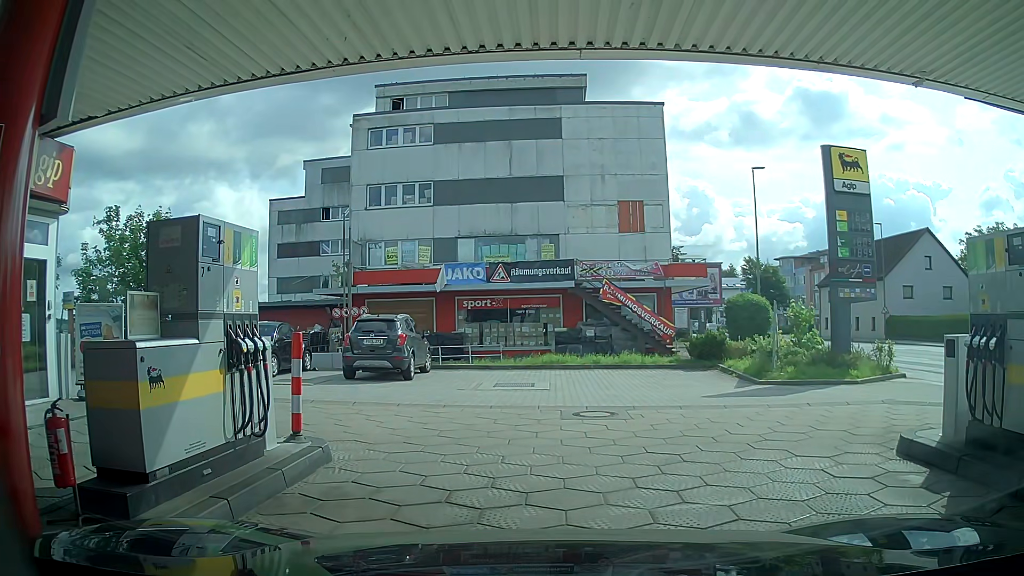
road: service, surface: paving_stones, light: Day
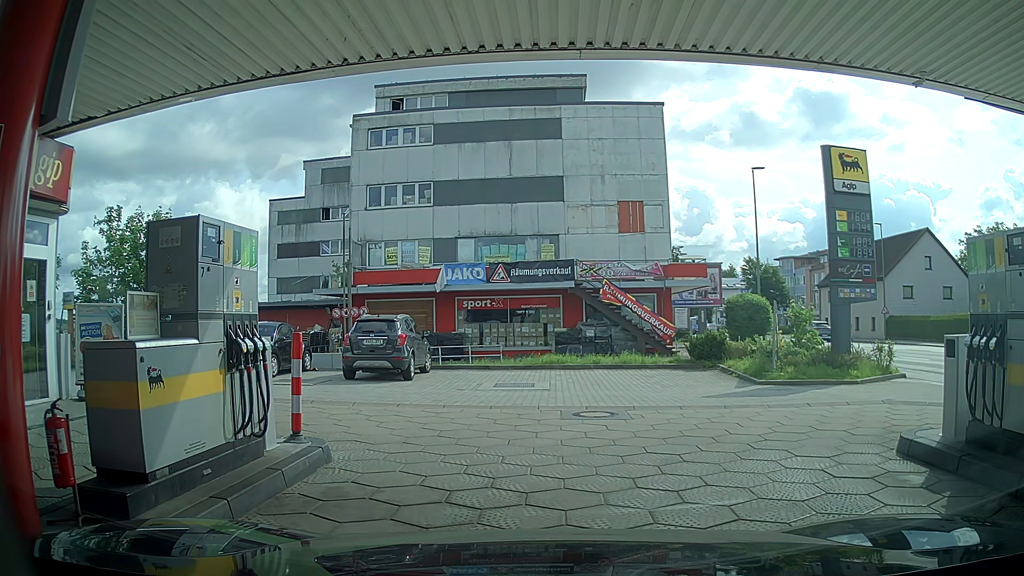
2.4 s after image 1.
(0.0, +0.1) m; 0°
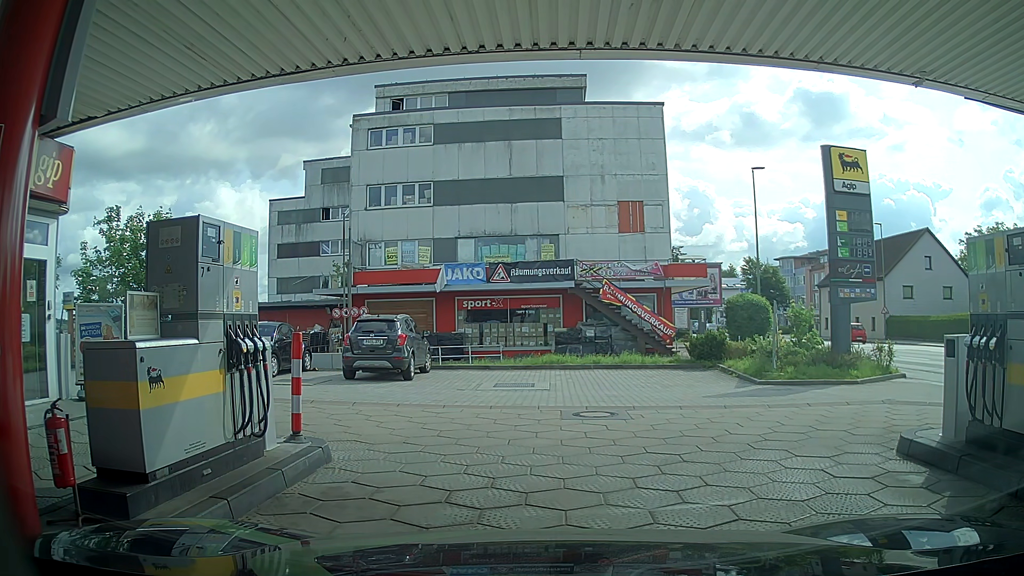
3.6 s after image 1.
(0.0, 0.0) m; 0°
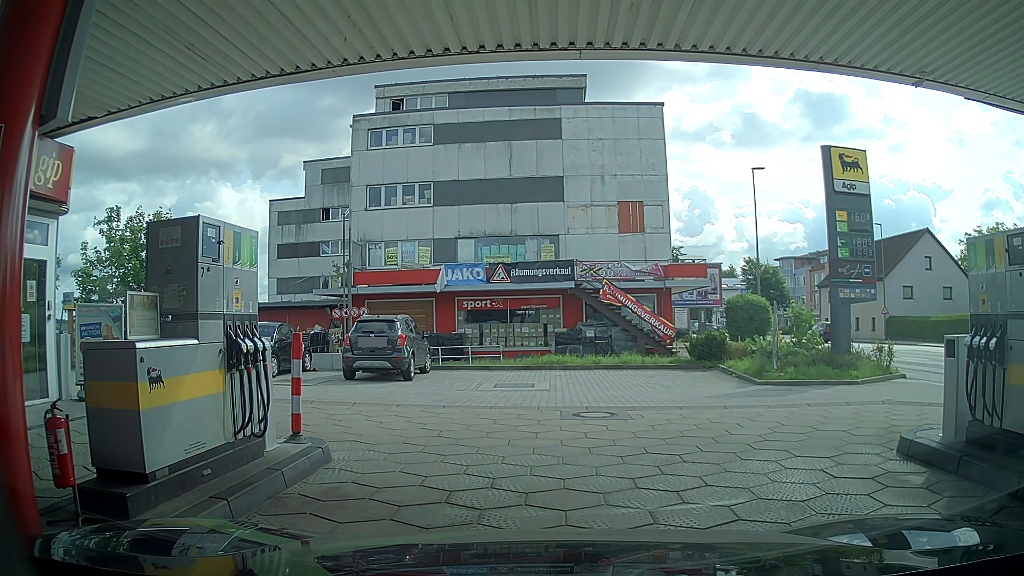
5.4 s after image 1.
(0.0, 0.0) m; 0°
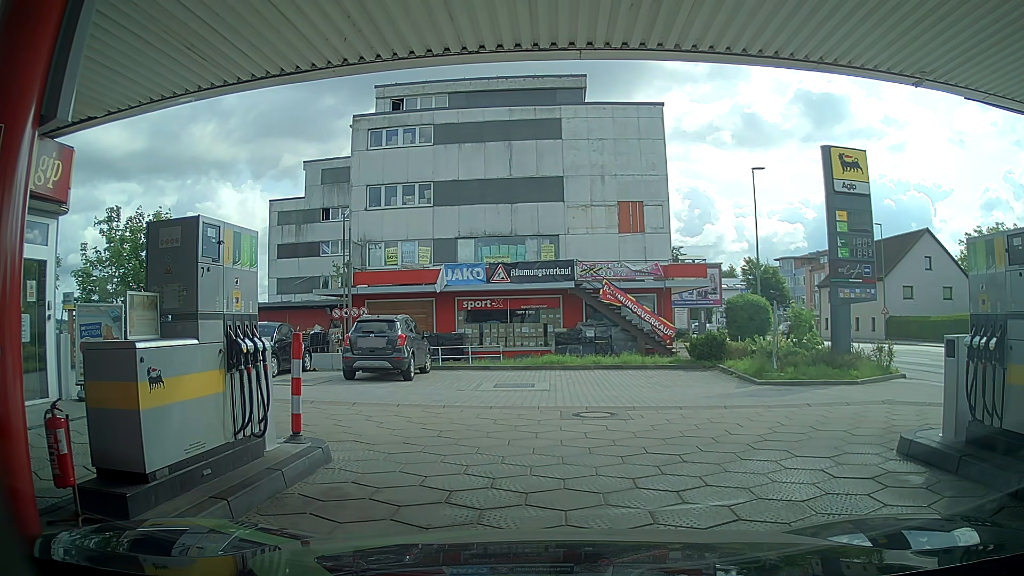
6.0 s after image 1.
(0.0, 0.0) m; 0°
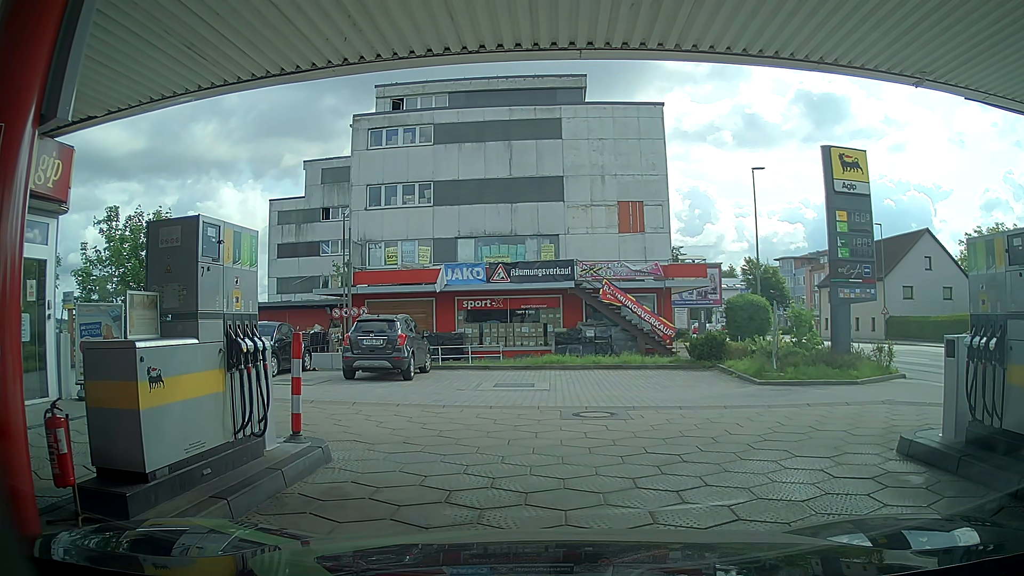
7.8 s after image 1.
(0.0, 0.0) m; 0°
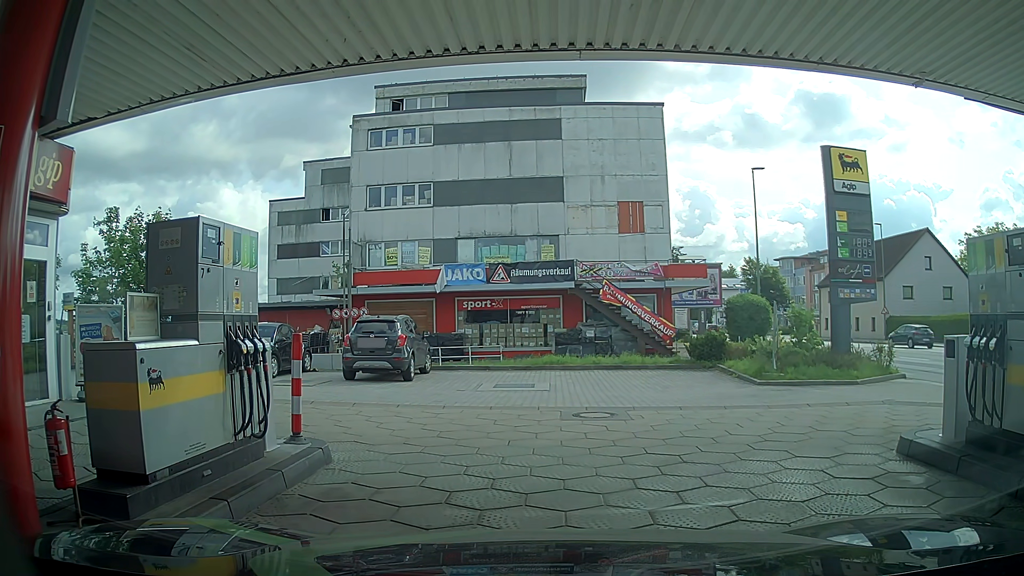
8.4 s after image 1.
(0.0, 0.0) m; 0°
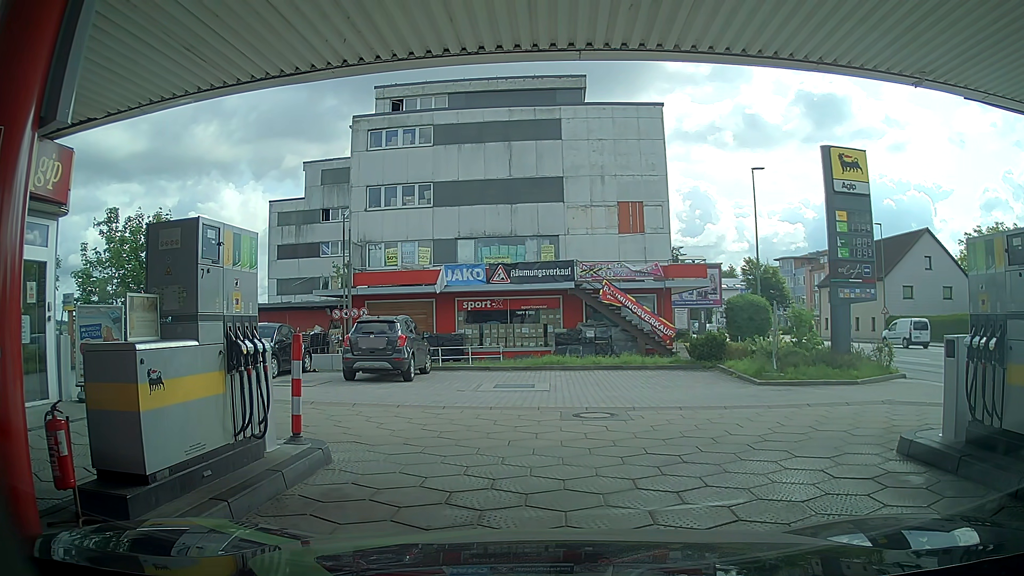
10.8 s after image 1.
(0.0, 0.0) m; 0°
